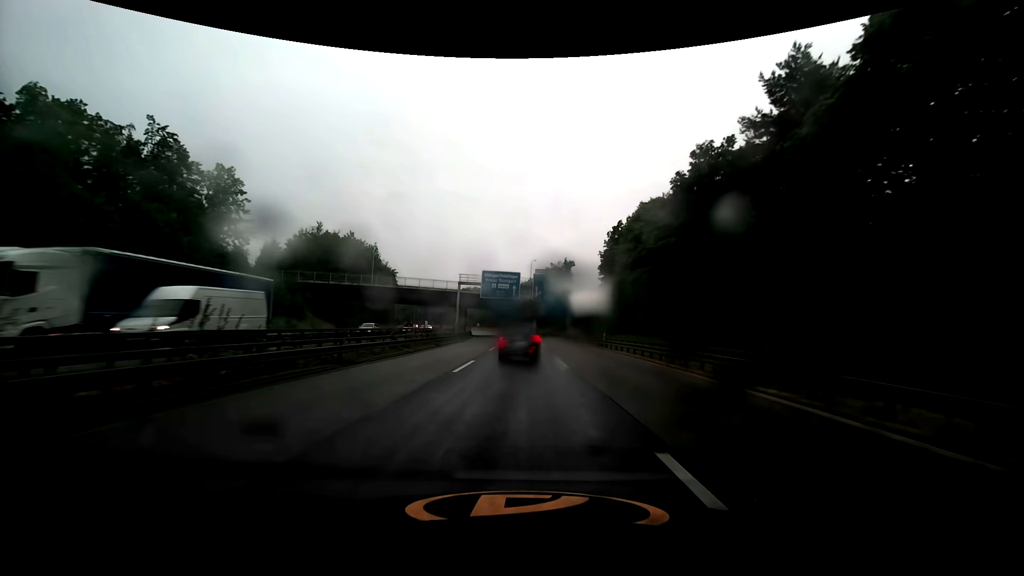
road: trunk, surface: asphalt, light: Day
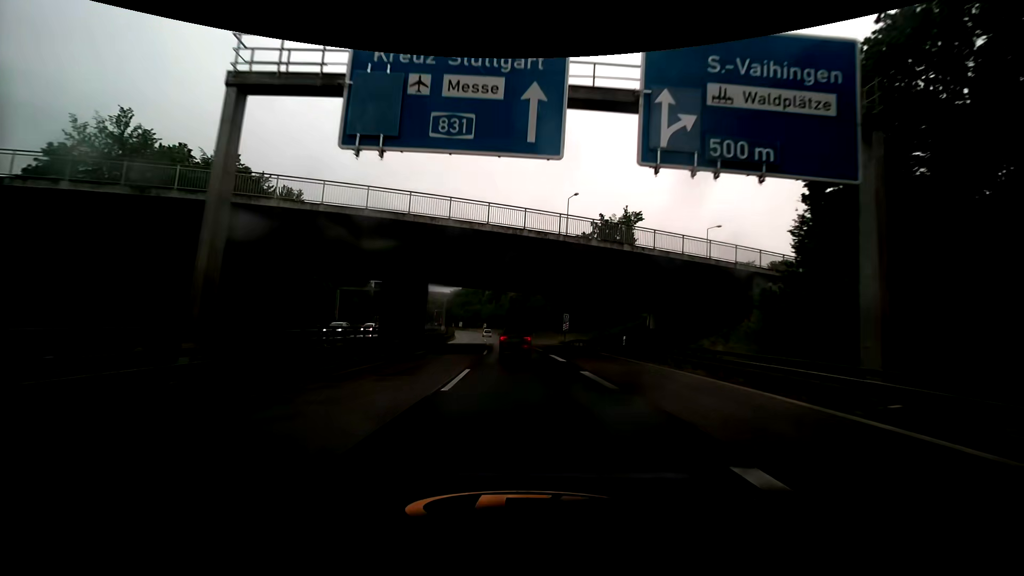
(-1.0, +57.0) m; -2°
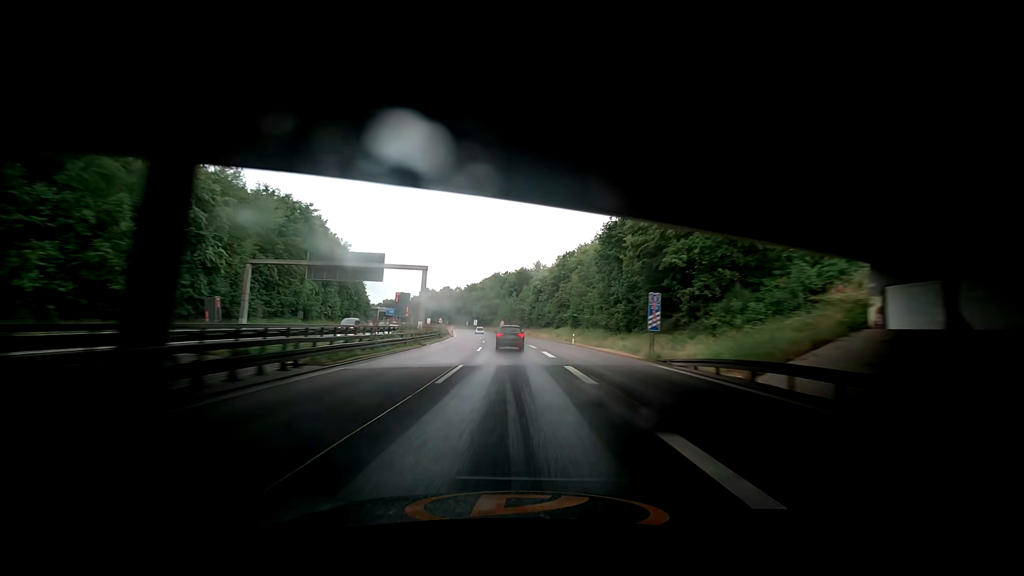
(-0.7, +35.2) m; -3°
(0, +10) (0, +20) (-1, +30) (-1, +40) (-2, +50) (-3, +60) (-4, +70) (-5, +80) (-7, +90) (-8, +100) m
